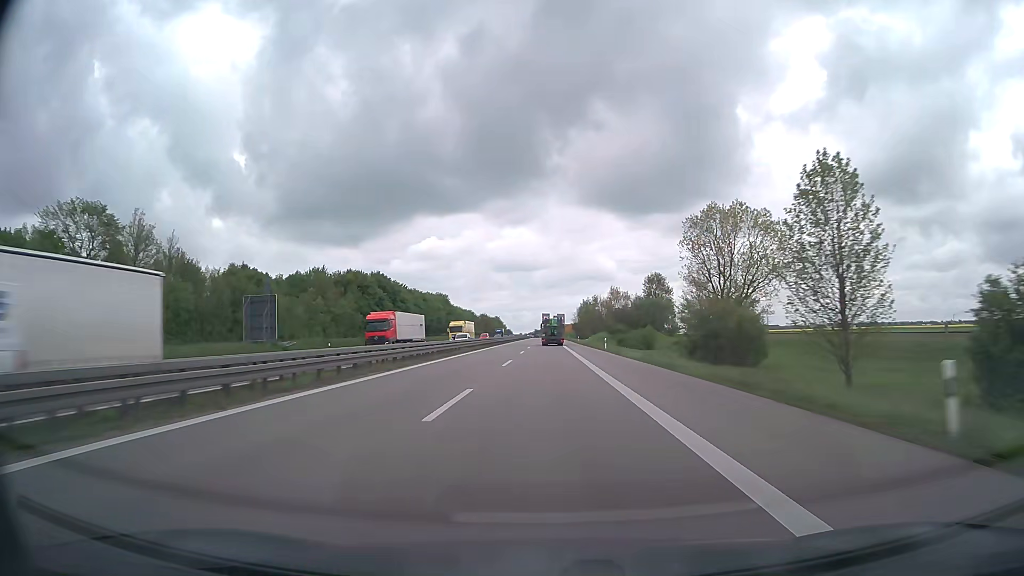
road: trunk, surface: asphalt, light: Day
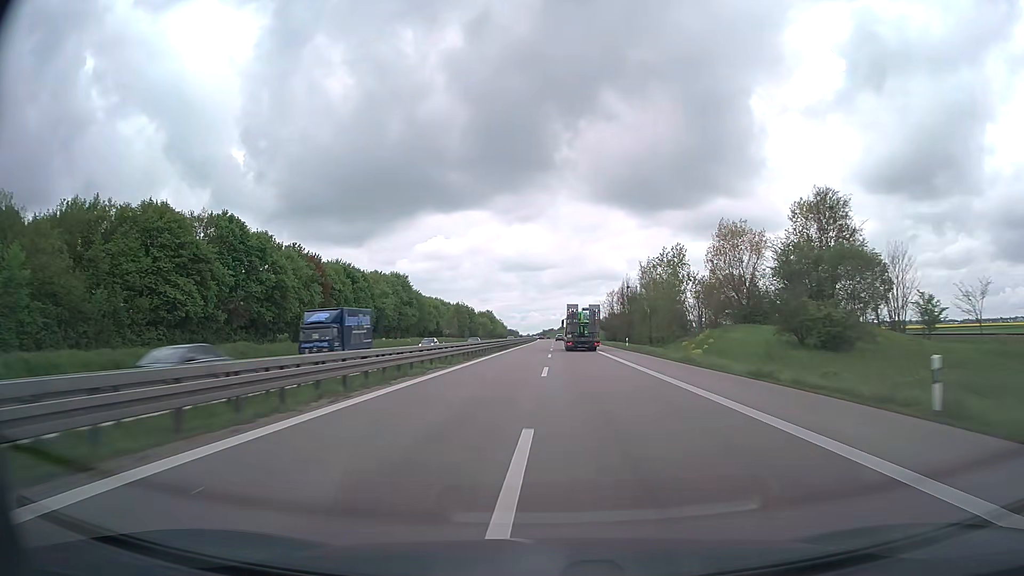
(-1.4, +97.0) m; -1°
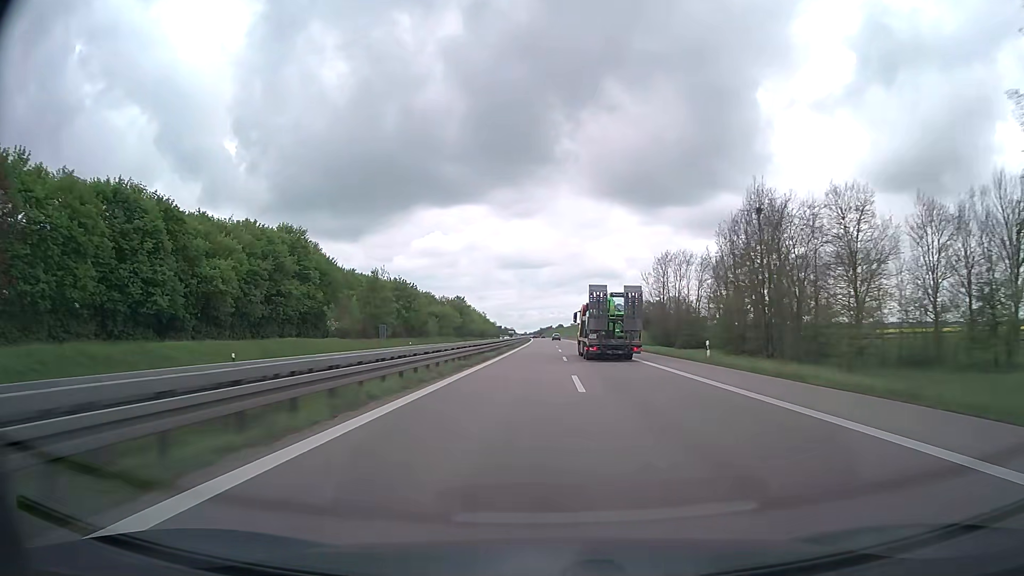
(+0.4, +78.1) m; 0°
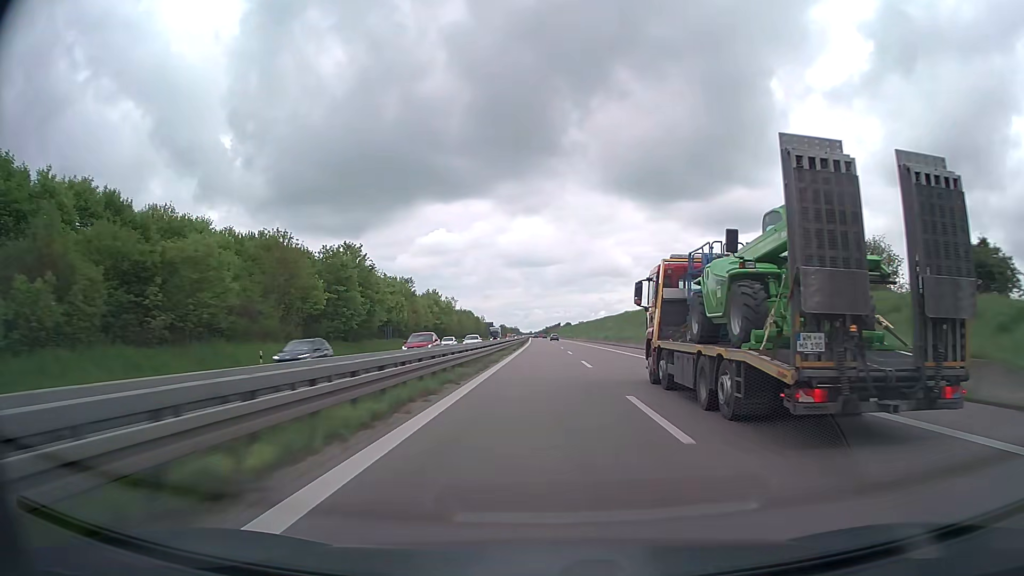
(-0.2, +97.6) m; 0°
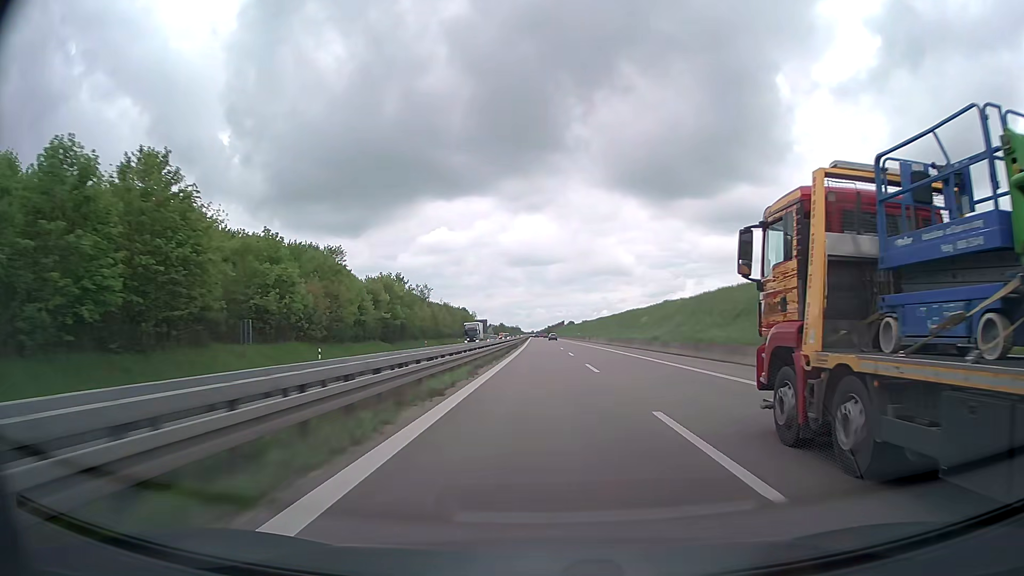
(0.0, +38.9) m; 0°
